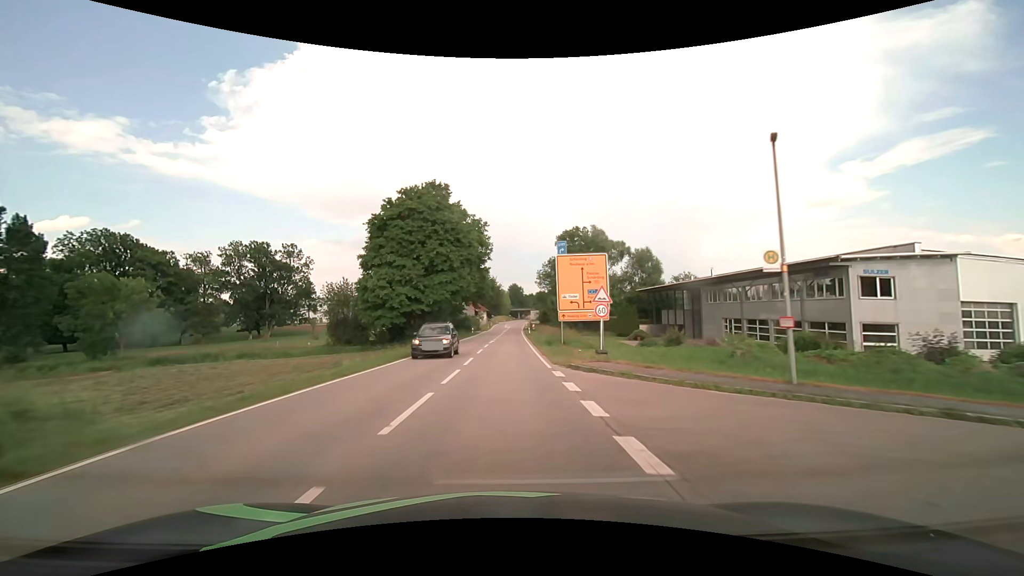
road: secondary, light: Day
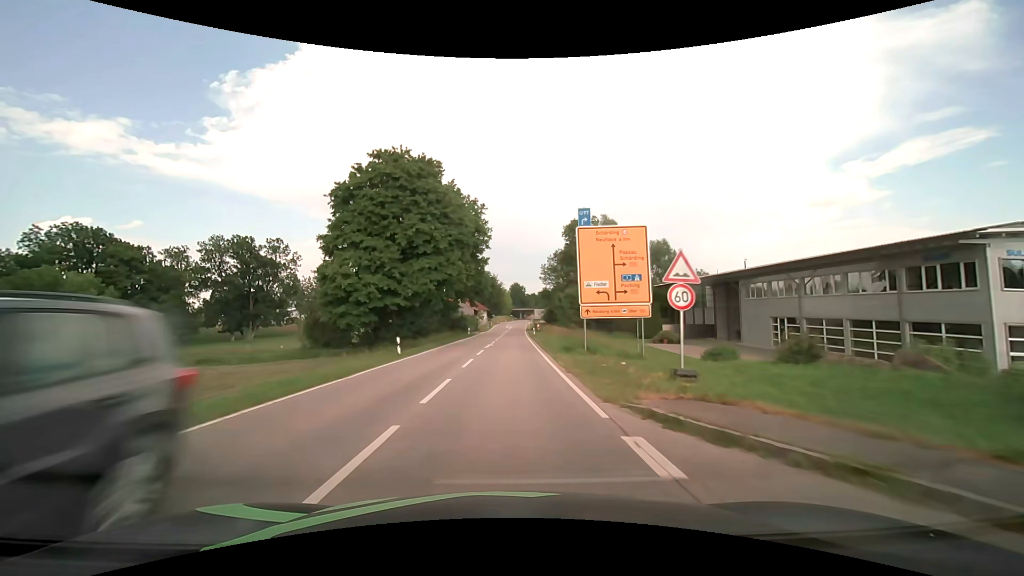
(0.0, +9.2) m; 0°
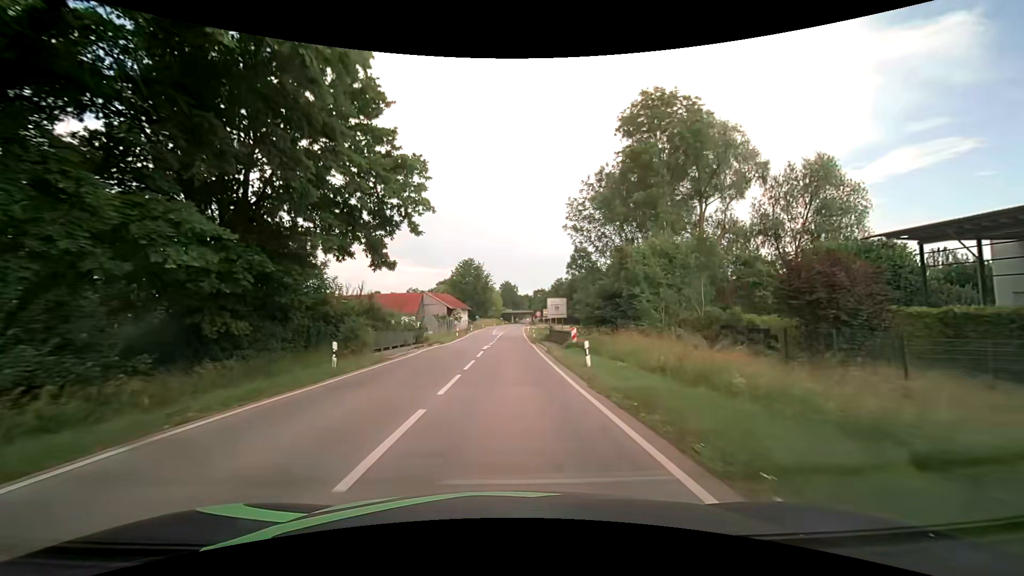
(+0.4, +46.0) m; +1°
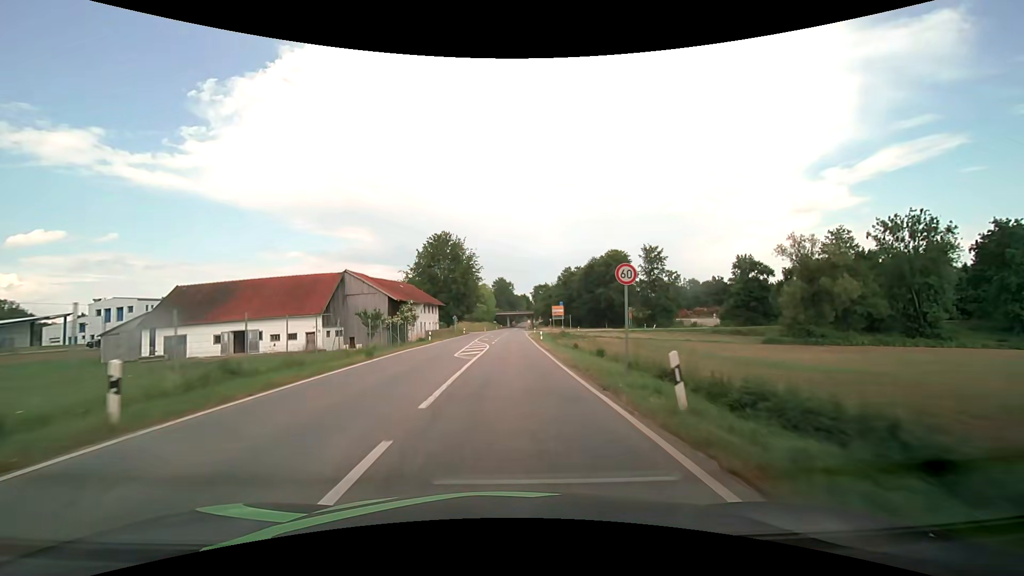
(+0.1, +45.8) m; +1°
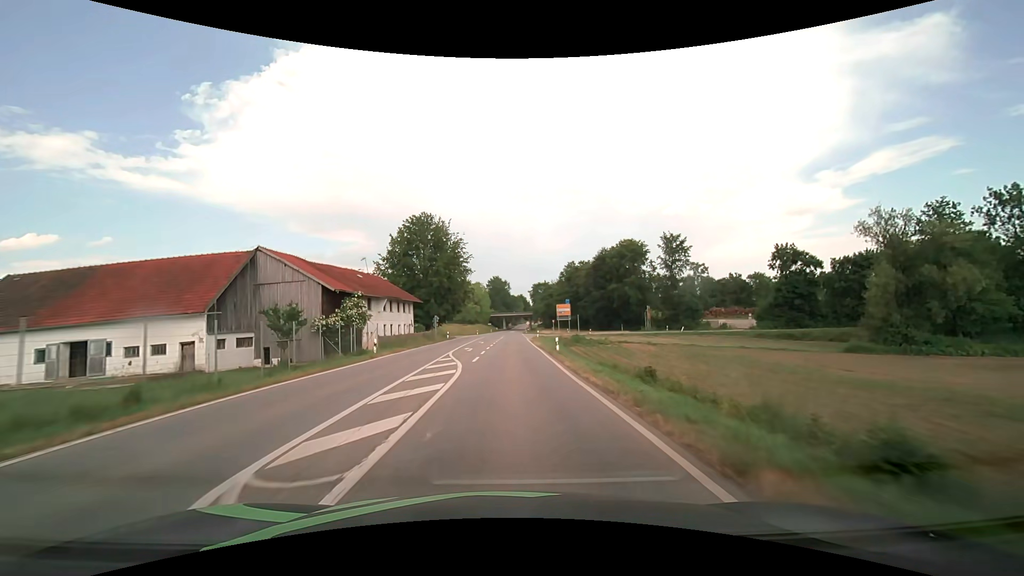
(-0.1, +18.2) m; 0°
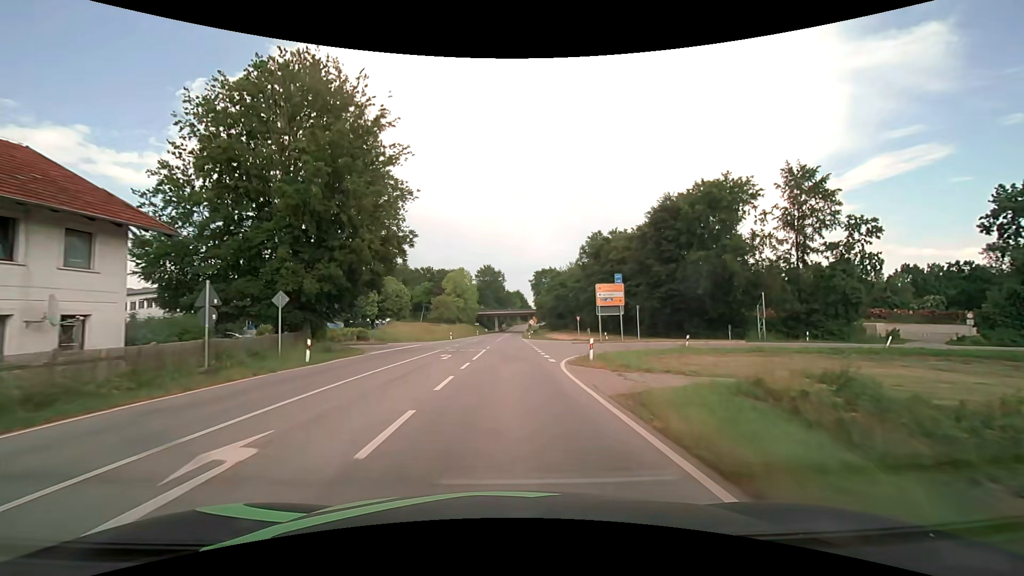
(+0.3, +45.7) m; 0°
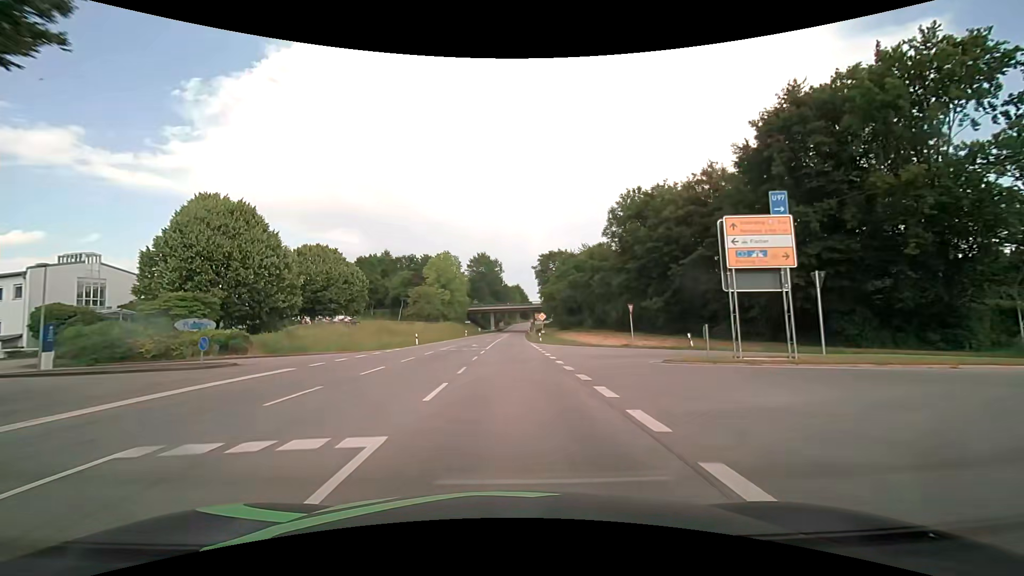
(+0.1, +27.4) m; 0°
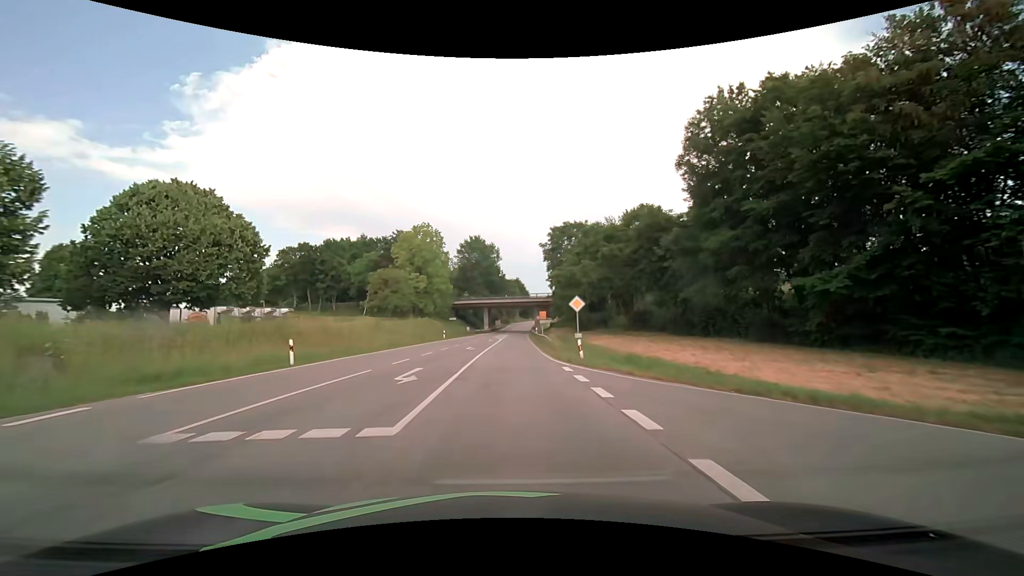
(+0.1, +27.4) m; 0°
(0, +10) (0, +20) (0, +30) (0, +40) (0, +50) (+1, +60) (+1, +70) (+1, +80) (+2, +90) (+2, +100) m
